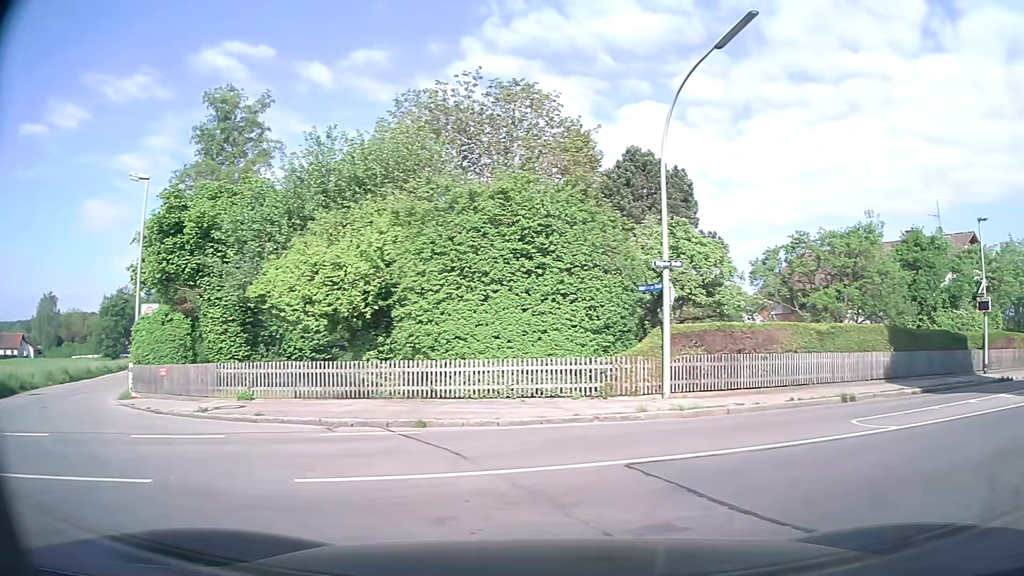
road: unclassified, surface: asphalt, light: Day
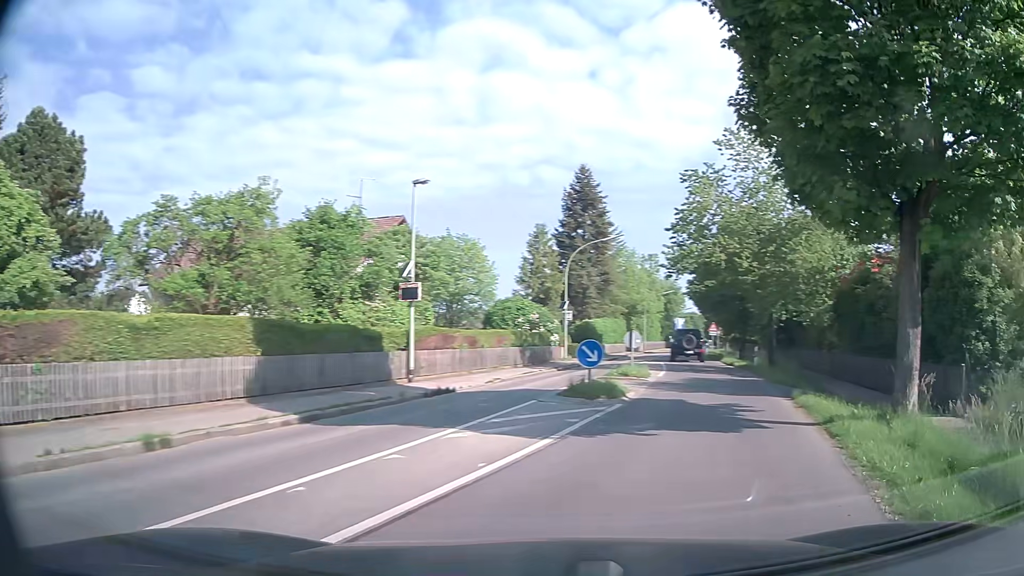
(+3.3, +6.8) m; +51°
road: tertiary
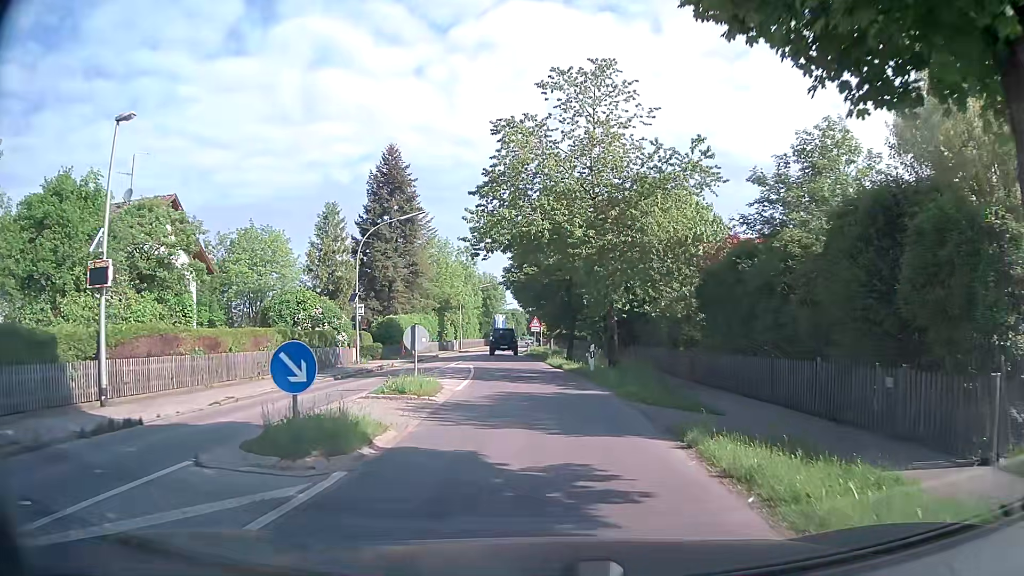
(+1.3, +7.1) m; +15°
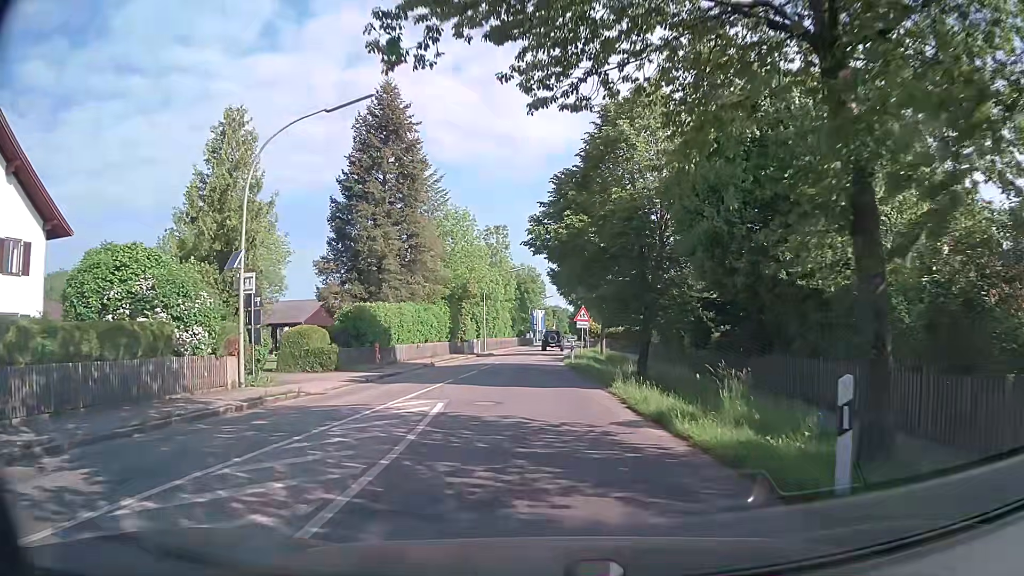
(-0.4, +18.0) m; -4°
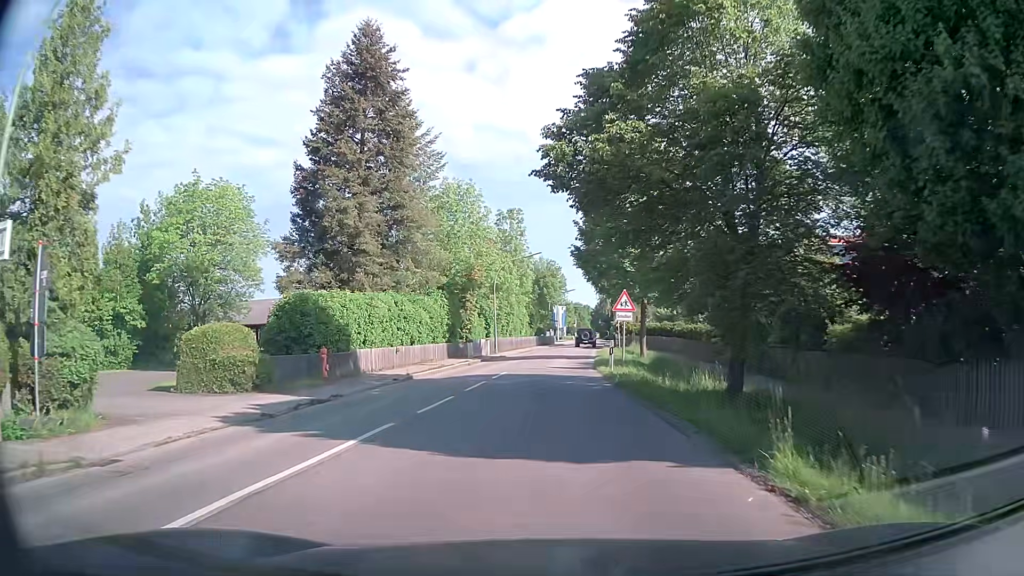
(0.0, +10.4) m; -1°
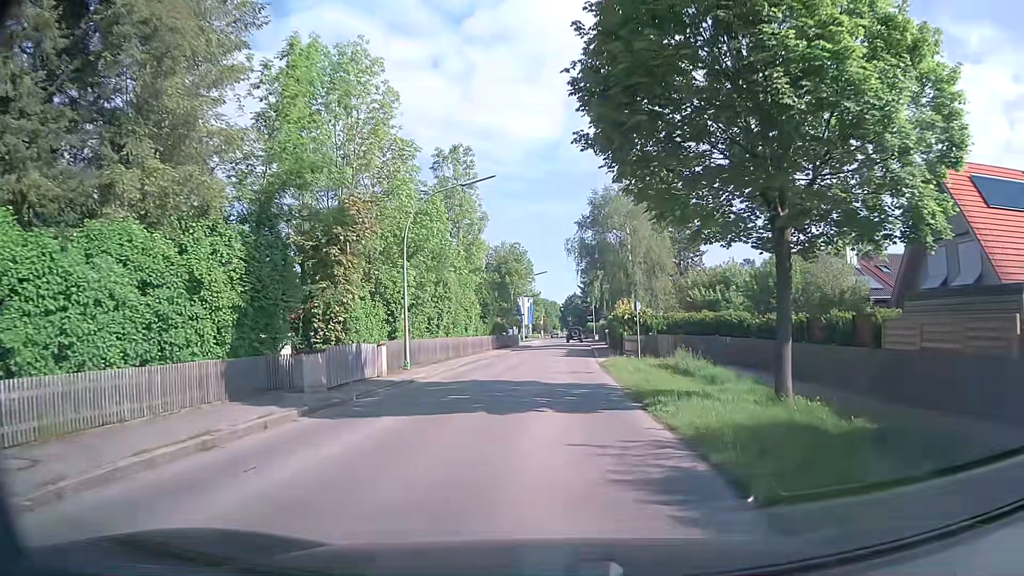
(+0.2, +25.0) m; +3°
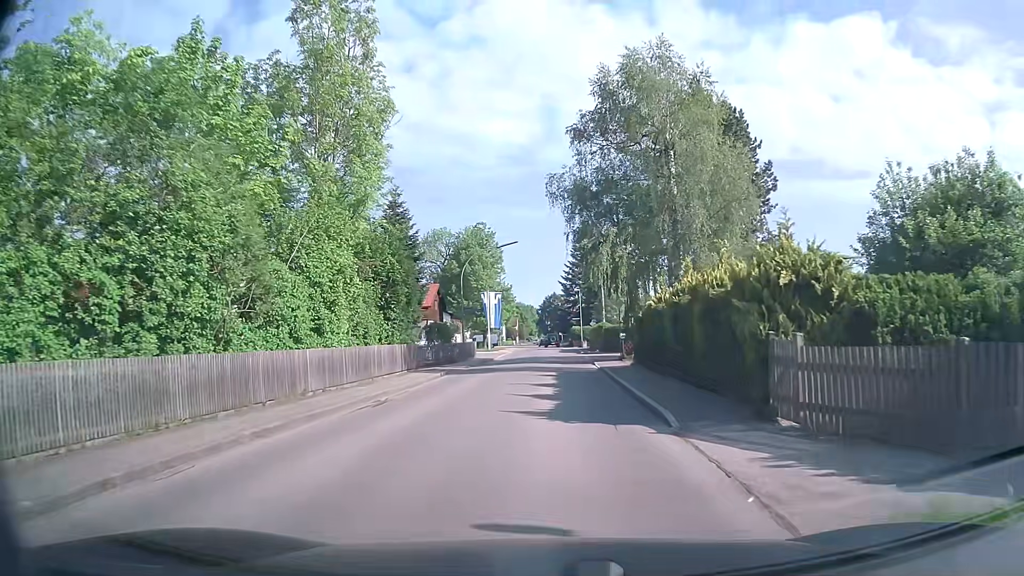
(+0.2, +26.4) m; +1°
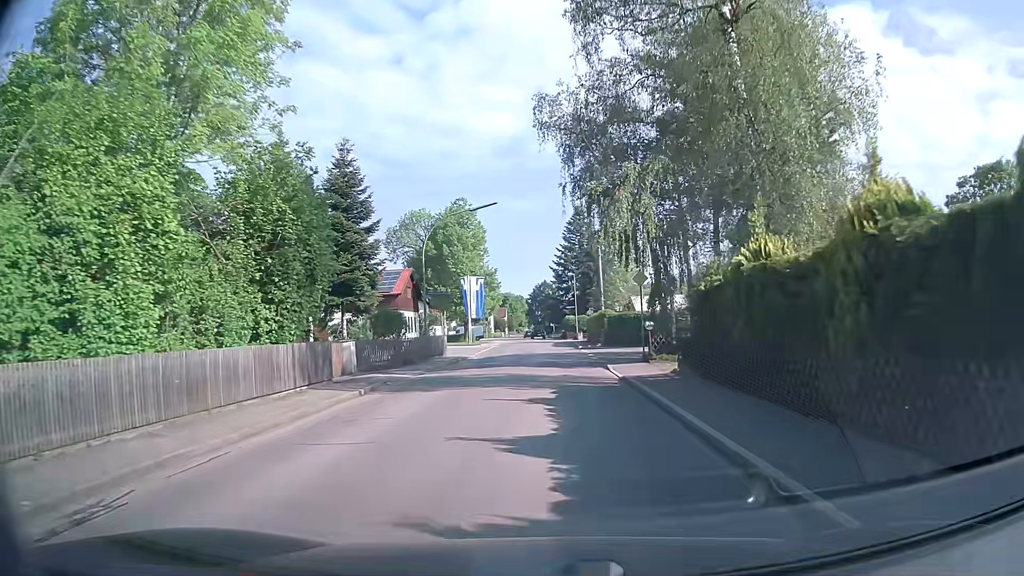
(+0.1, +11.0) m; +2°
(0, +10) (0, +20) (0, +30) (0, +40) (0, +50) (0, +60) (0, +70) (-1, +80) (-1, +90) (-2, +100) m
